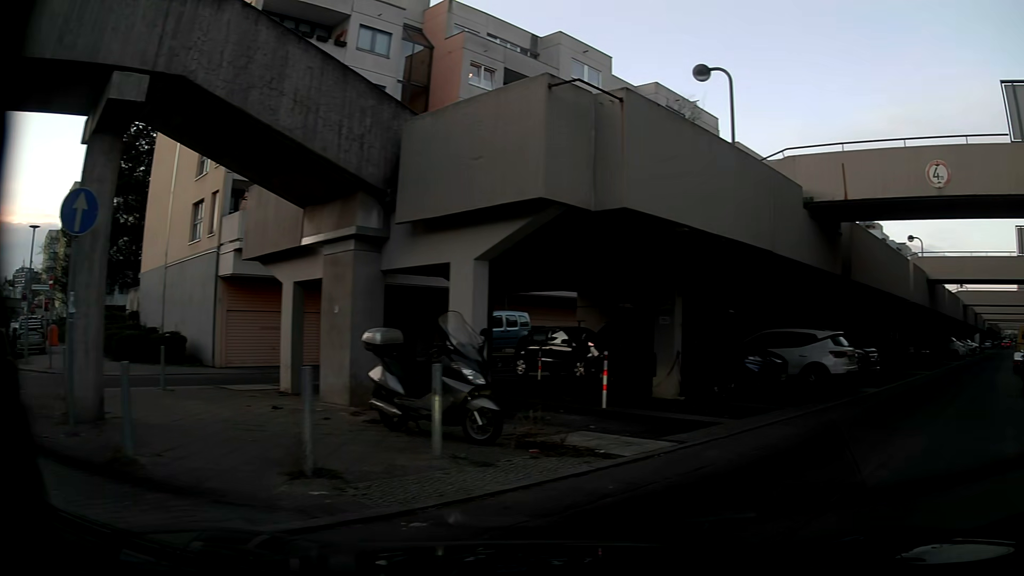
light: Day
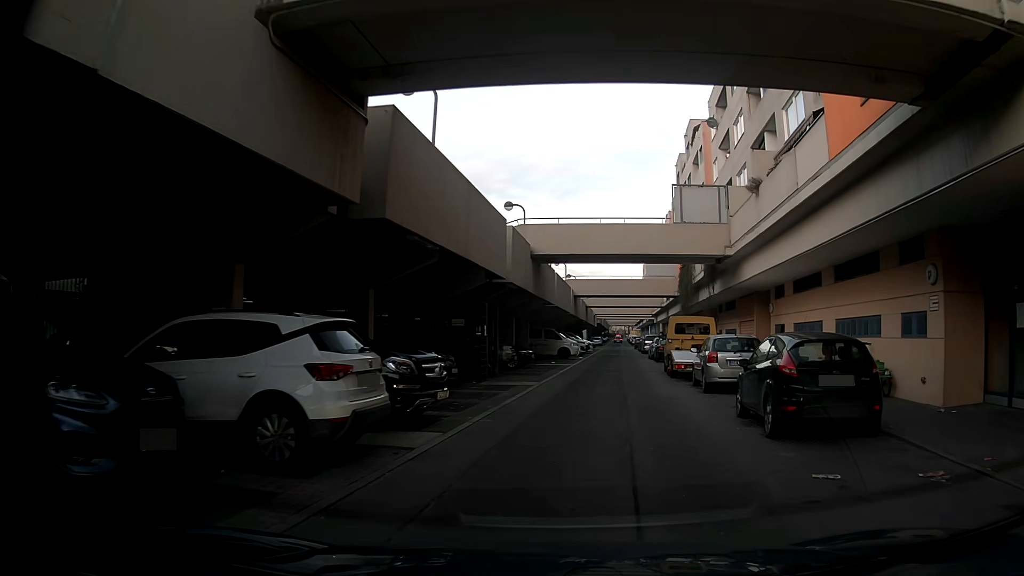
(+3.8, +8.7) m; +37°
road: residential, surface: asphalt
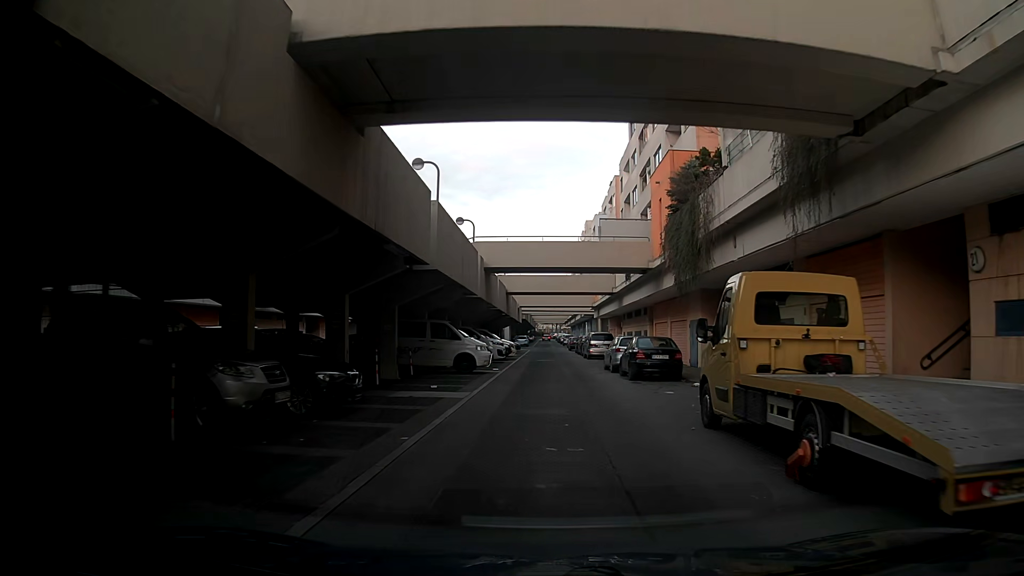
(+0.9, +18.1) m; +5°
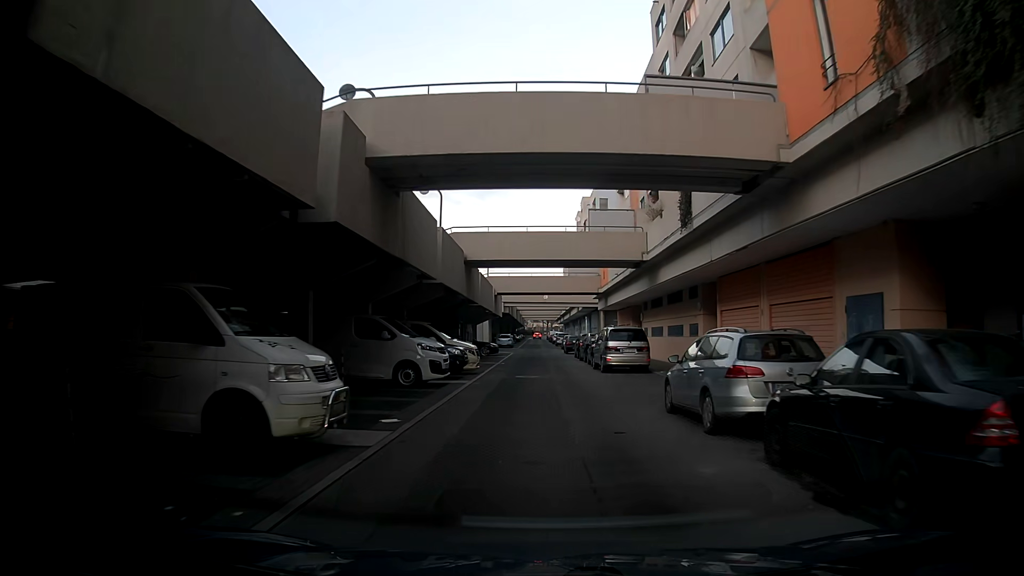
(+0.4, +17.8) m; +3°
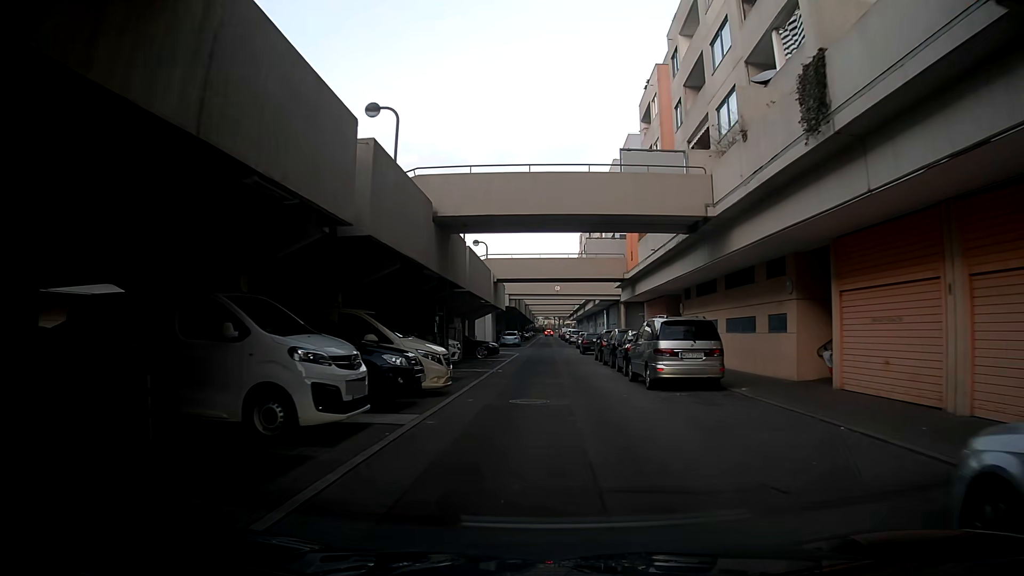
(-0.2, +9.3) m; -2°
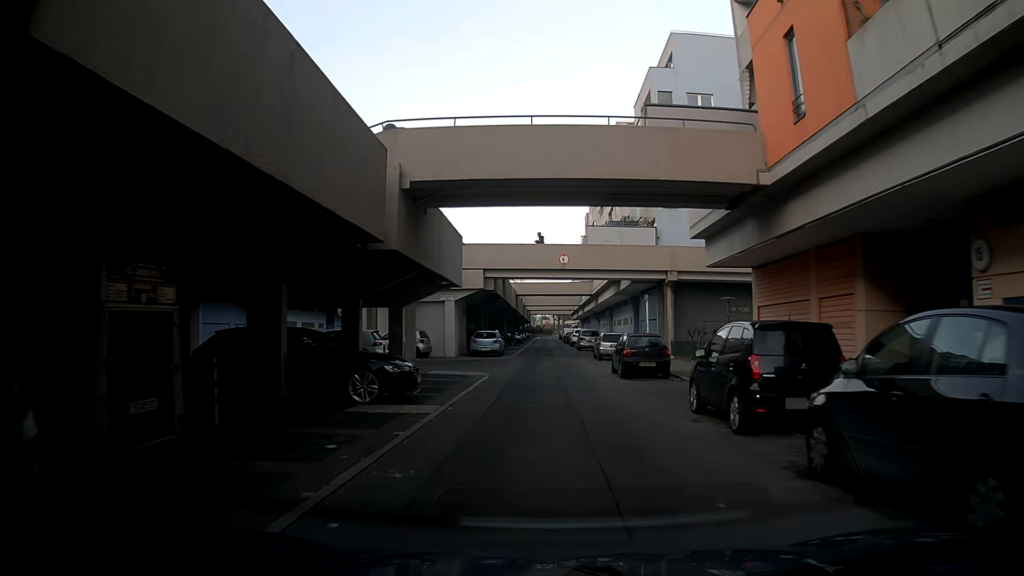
(-0.1, +23.4) m; +2°
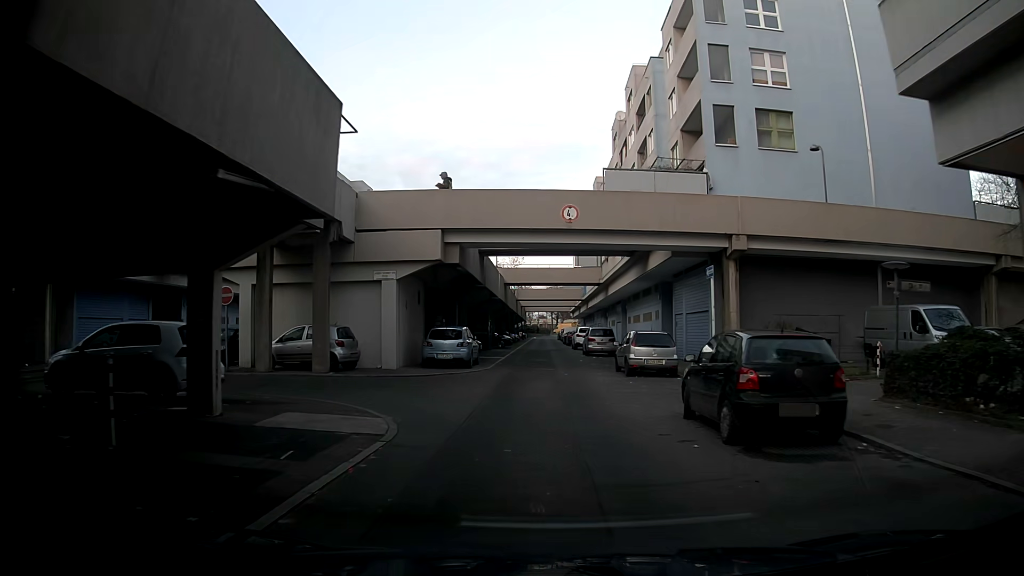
(-0.3, +13.4) m; -2°
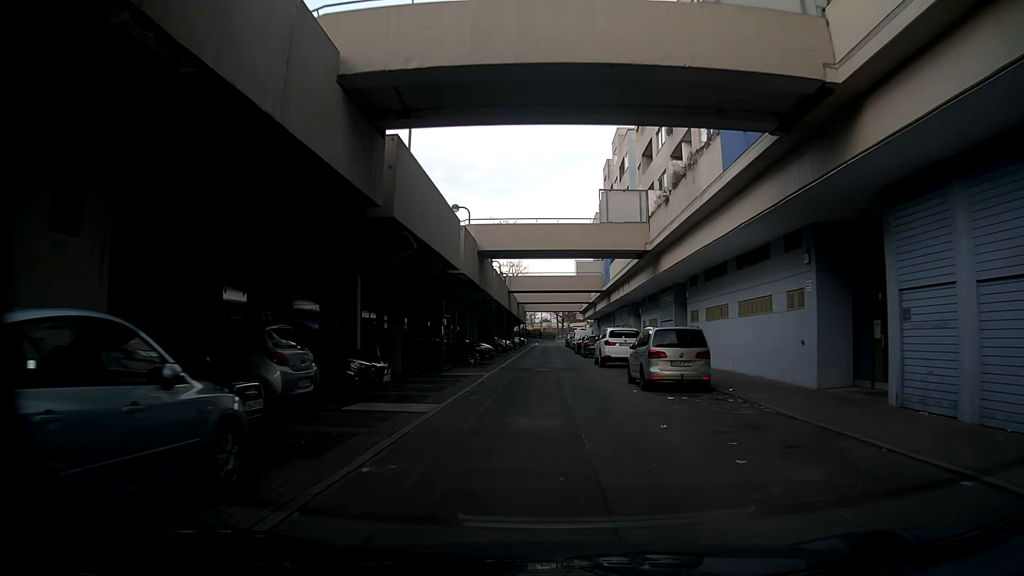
(+0.1, +21.4) m; +1°
(0, +10) (-1, +20) (-1, +30) (-1, +40) (-1, +50) (-1, +60) (-2, +70) (-2, +80) (-2, +90) (-2, +100) m
